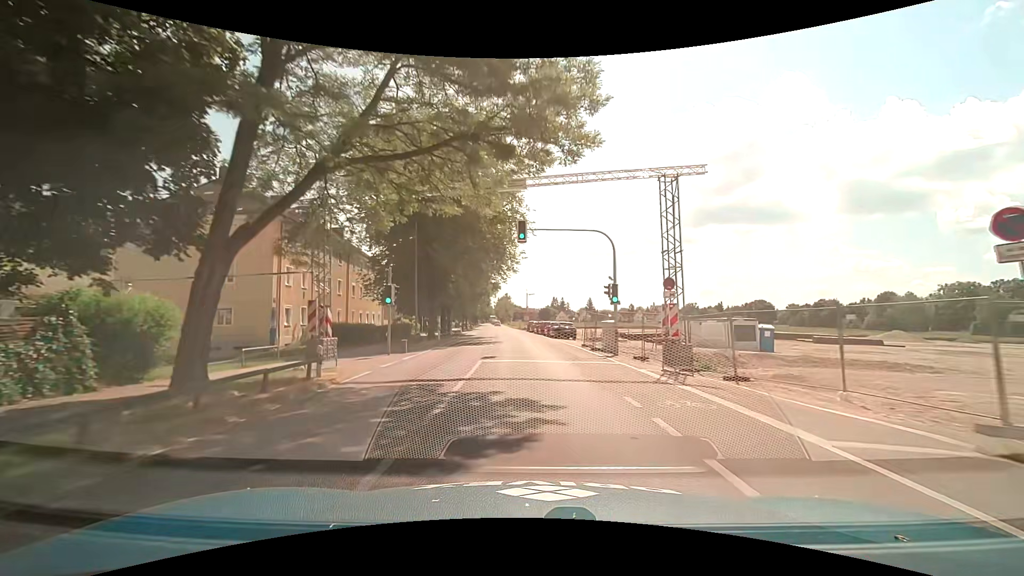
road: tertiary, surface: asphalt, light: Day
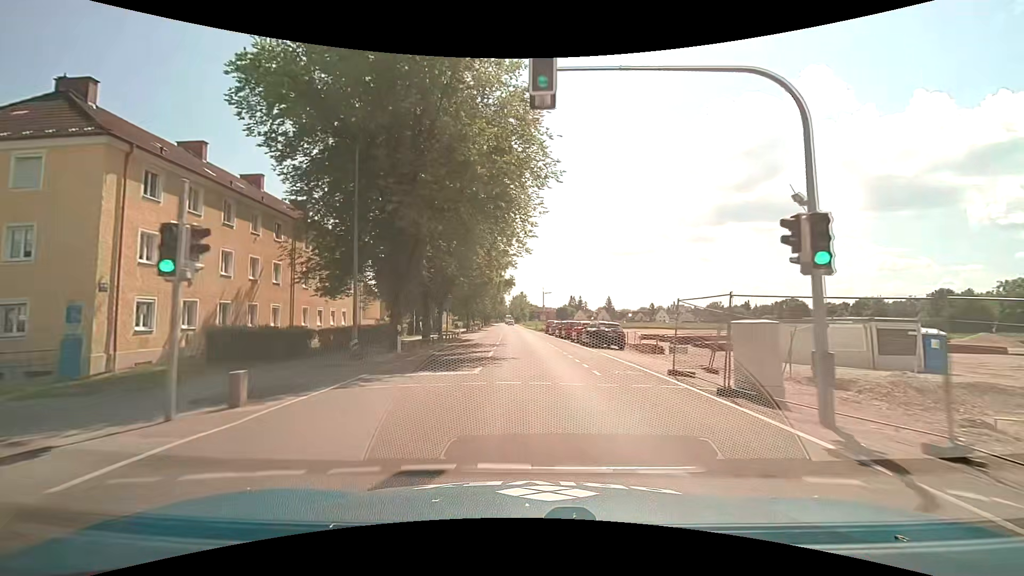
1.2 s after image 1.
(-0.1, +14.7) m; -1°
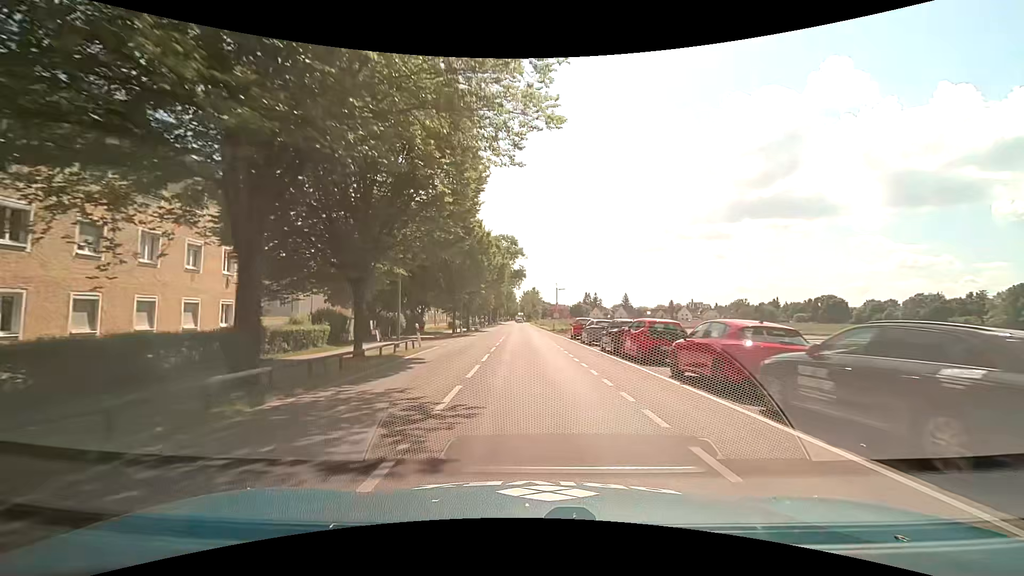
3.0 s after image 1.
(-0.2, +22.3) m; -1°
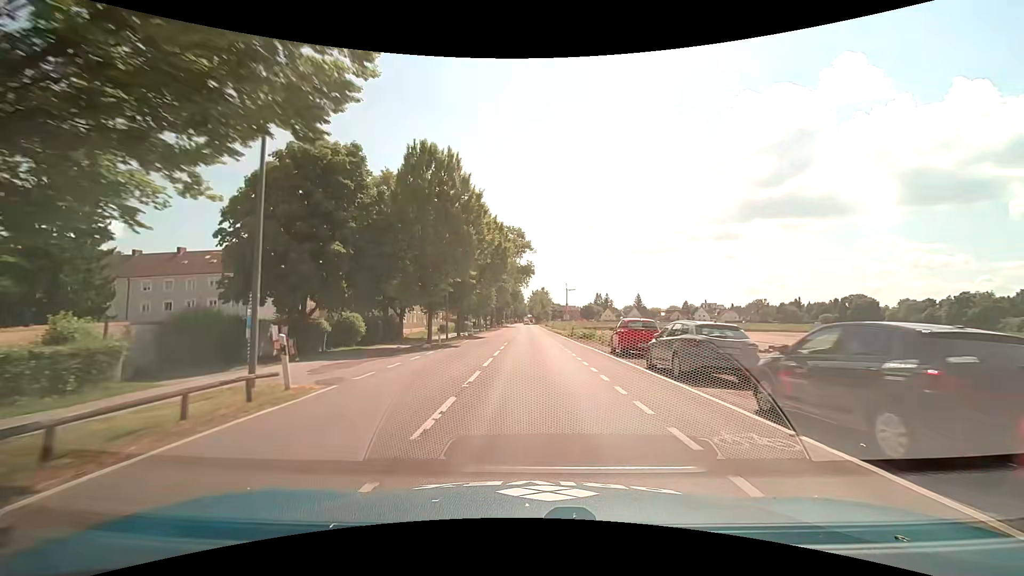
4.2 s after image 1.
(-0.1, +15.0) m; -1°
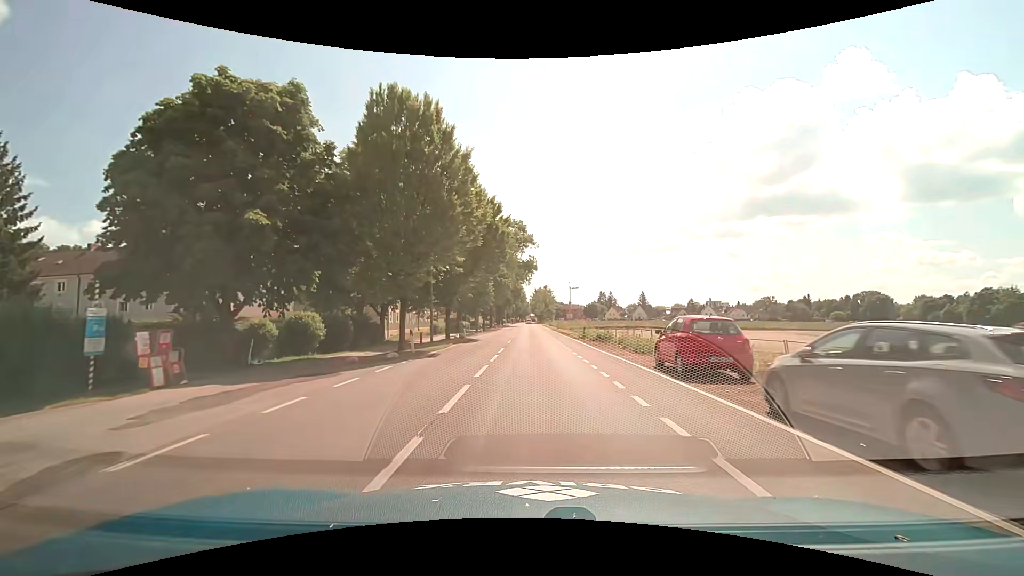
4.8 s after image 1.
(0.0, +7.5) m; 0°
